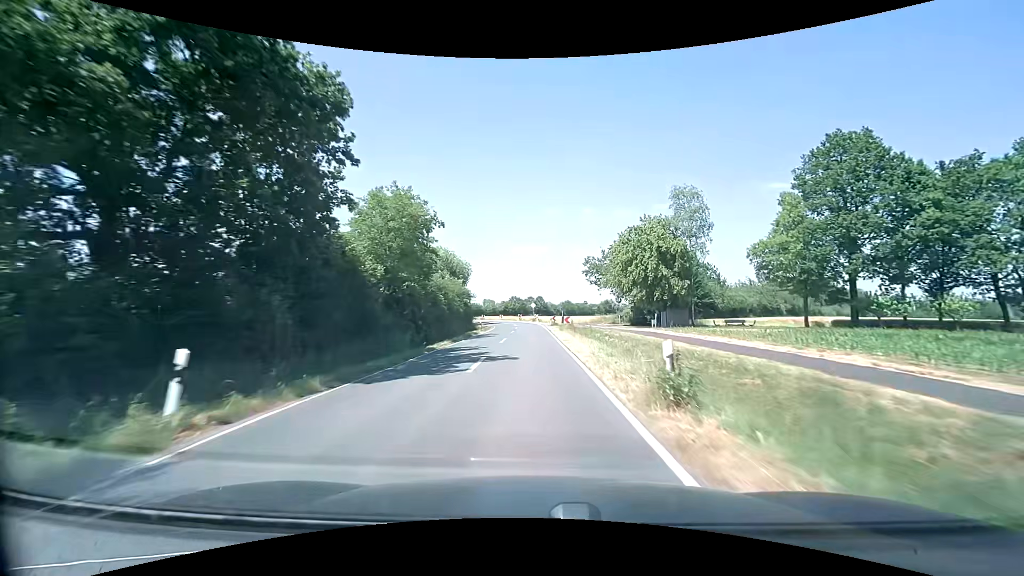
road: secondary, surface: asphalt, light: Day
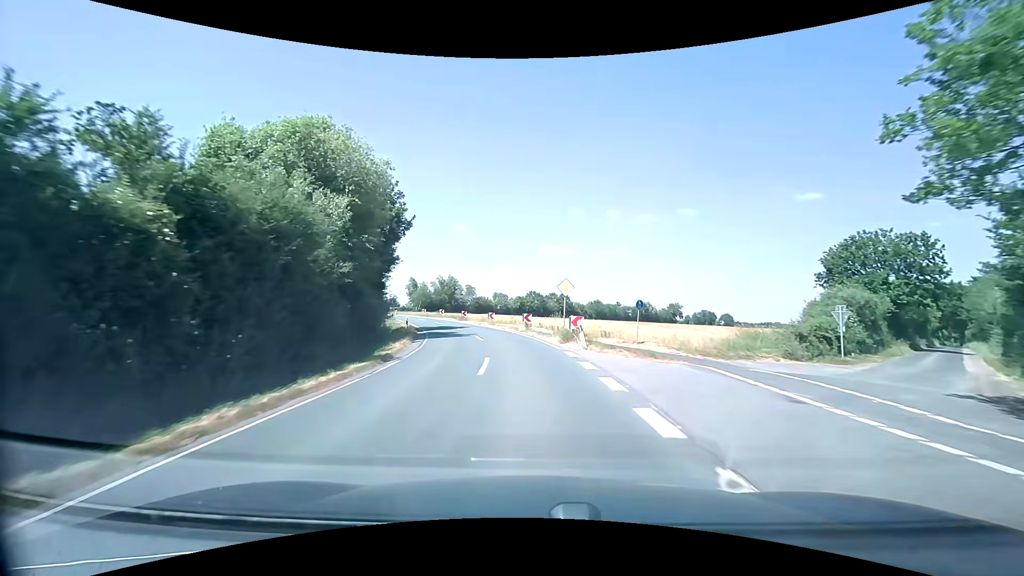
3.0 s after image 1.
(-0.7, +48.8) m; -3°
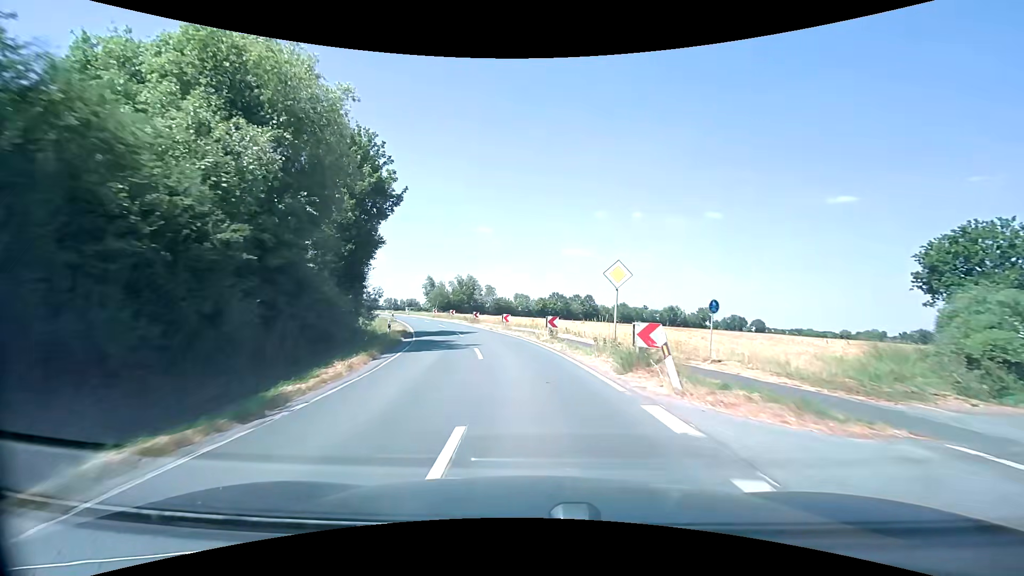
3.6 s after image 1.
(-0.2, +8.8) m; -3°
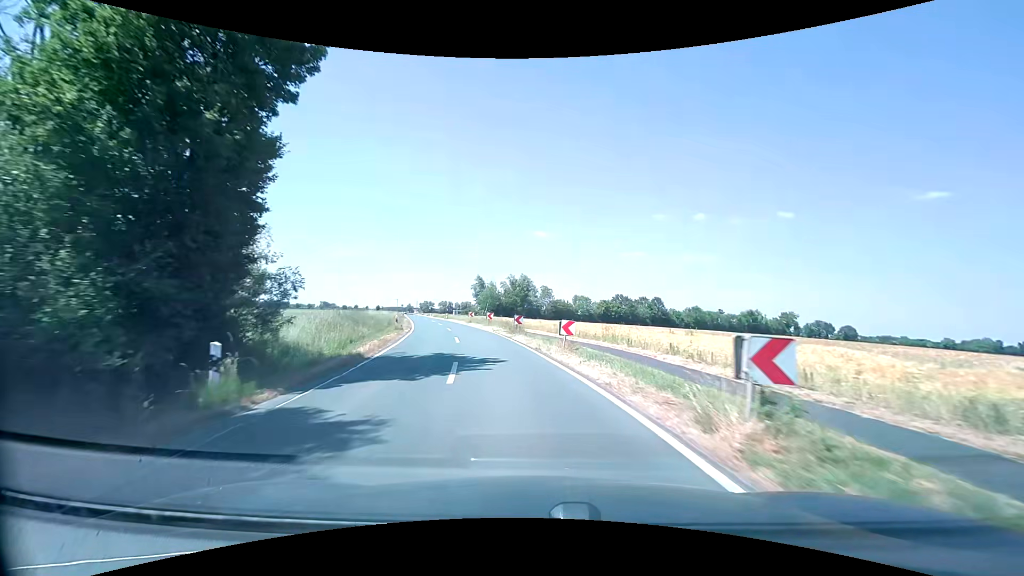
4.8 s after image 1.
(-0.8, +17.0) m; -6°
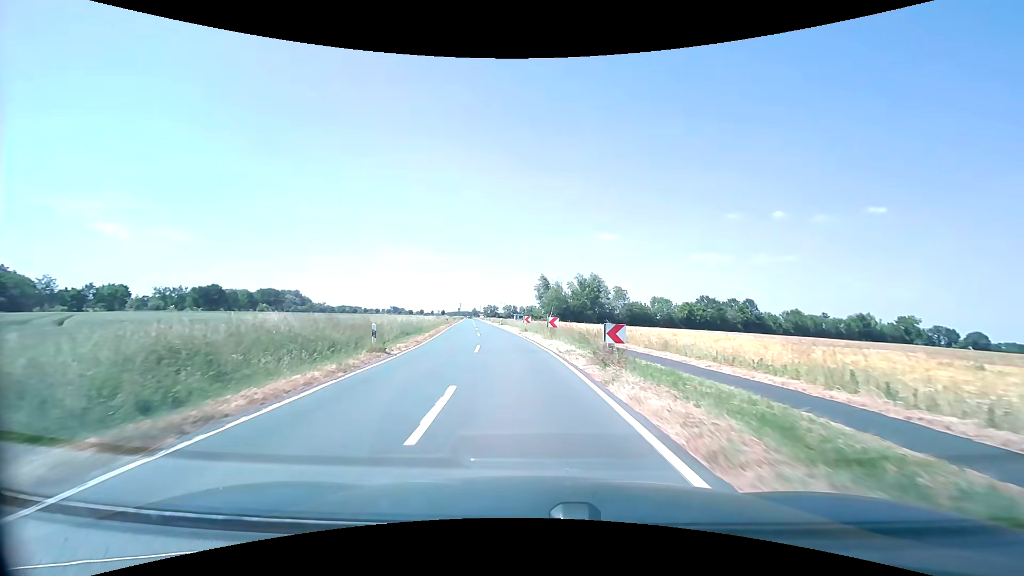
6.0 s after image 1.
(-1.1, +16.4) m; -7°
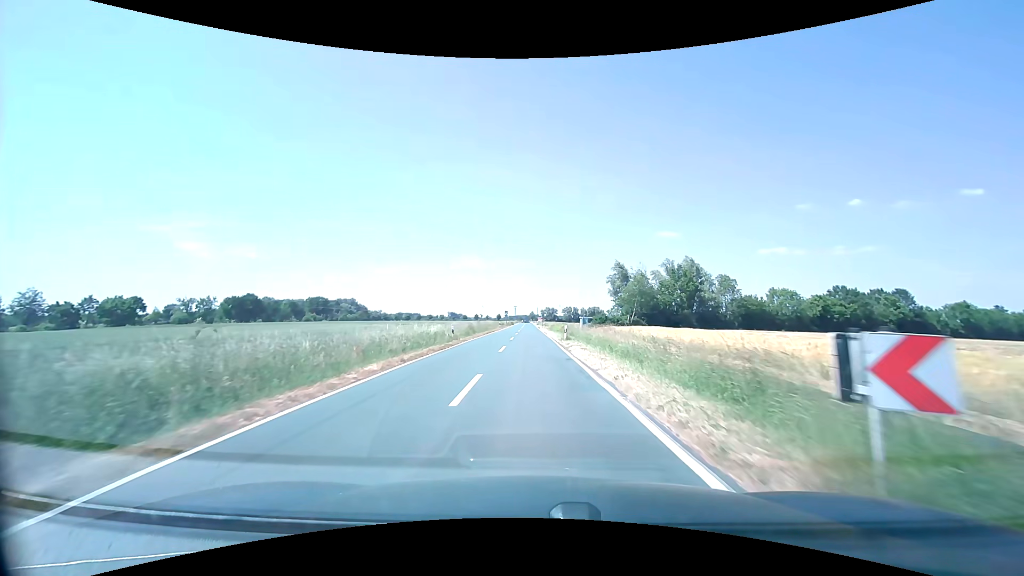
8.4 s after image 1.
(-2.6, +34.2) m; -7°
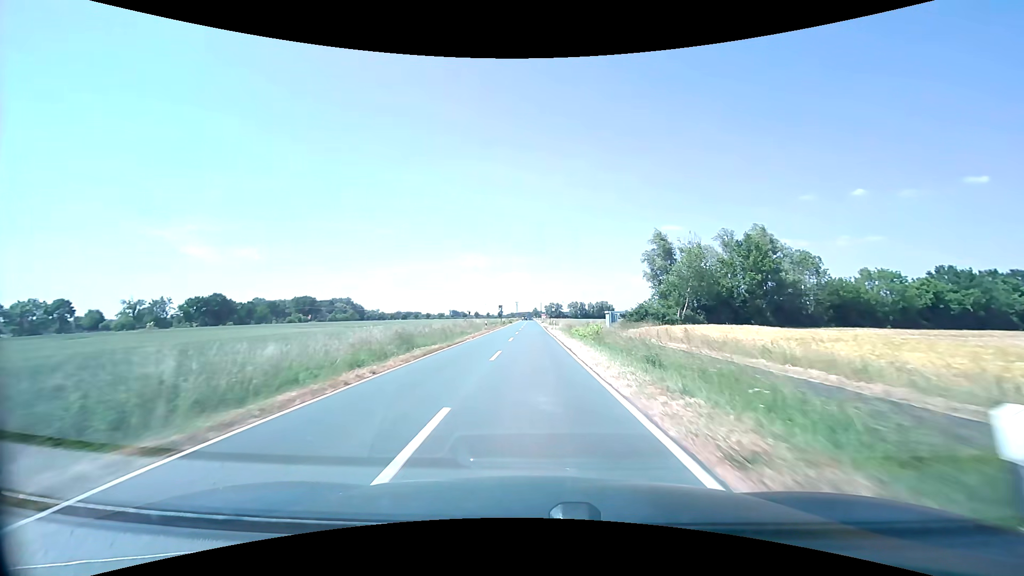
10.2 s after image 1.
(-0.2, +28.7) m; -1°
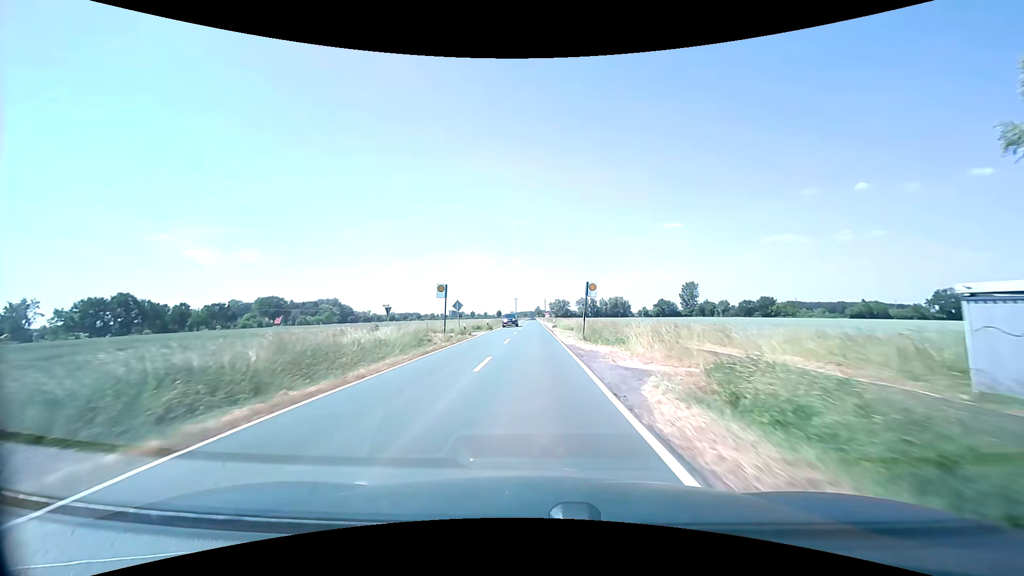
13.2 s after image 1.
(0.0, +51.9) m; 0°
(0, +10) (0, +20) (0, +30) (0, +40) (0, +50) (0, +60) (0, +70) (0, +80) (0, +90) (0, +100) m
